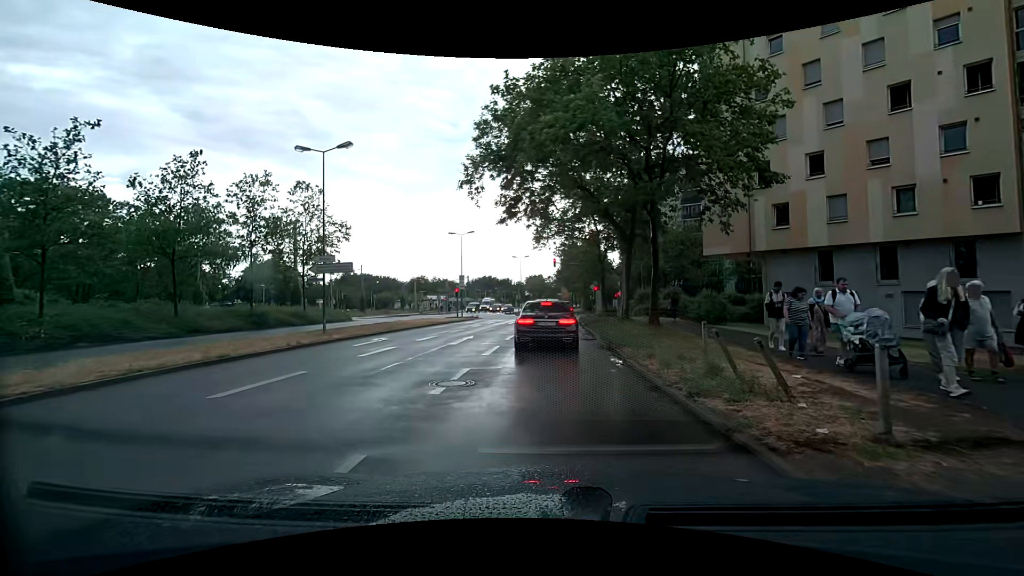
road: secondary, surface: asphalt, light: Day
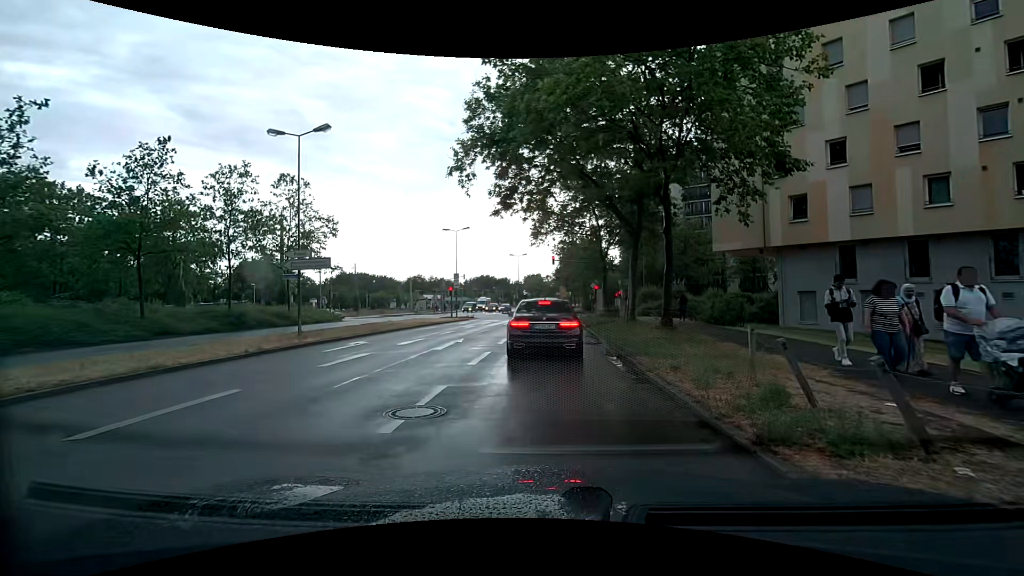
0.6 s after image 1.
(0.0, +2.2) m; +1°
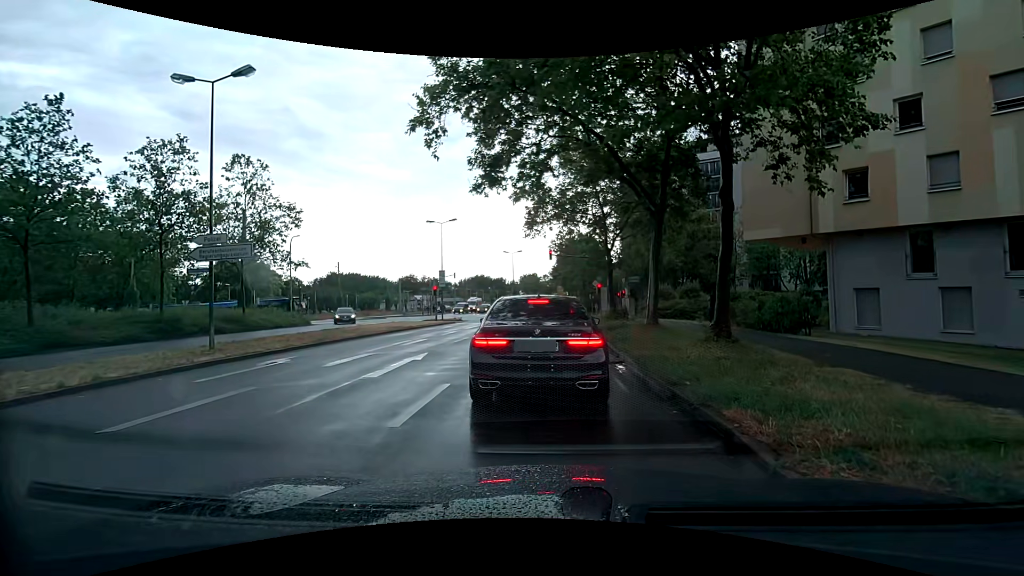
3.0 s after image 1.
(0.0, +5.3) m; 0°
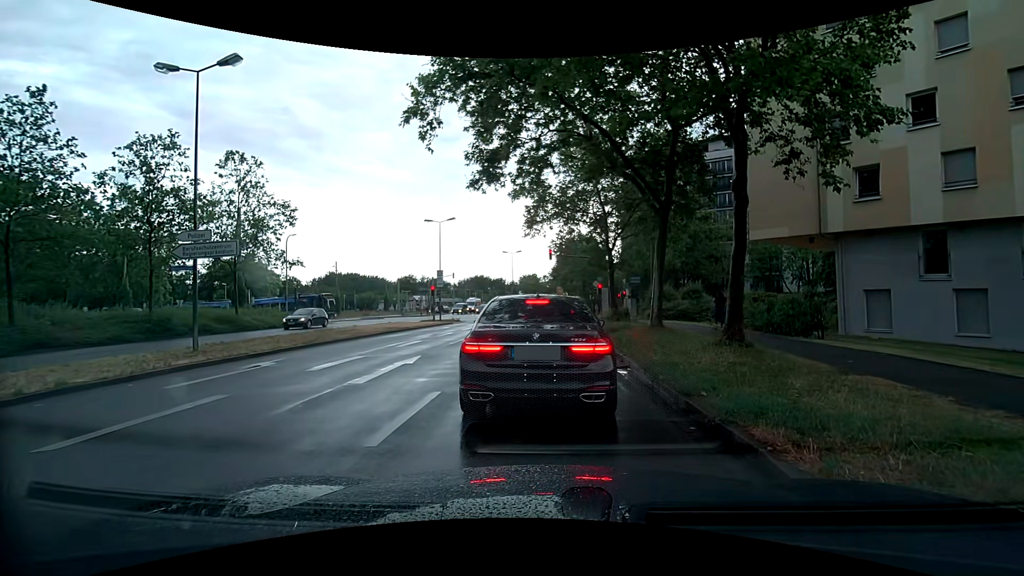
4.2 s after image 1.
(0.0, +0.7) m; 0°
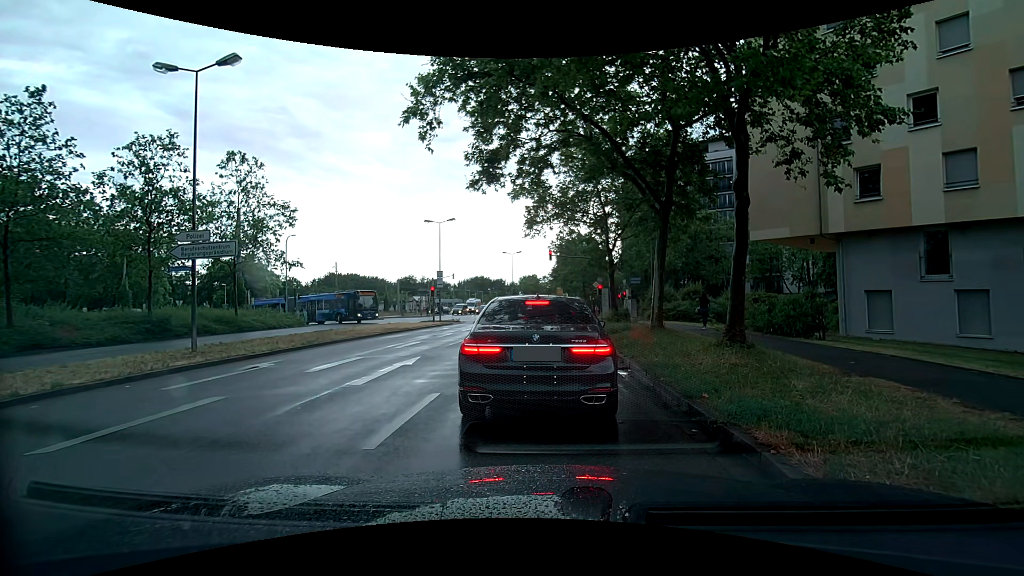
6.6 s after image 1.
(0.0, +0.1) m; 0°
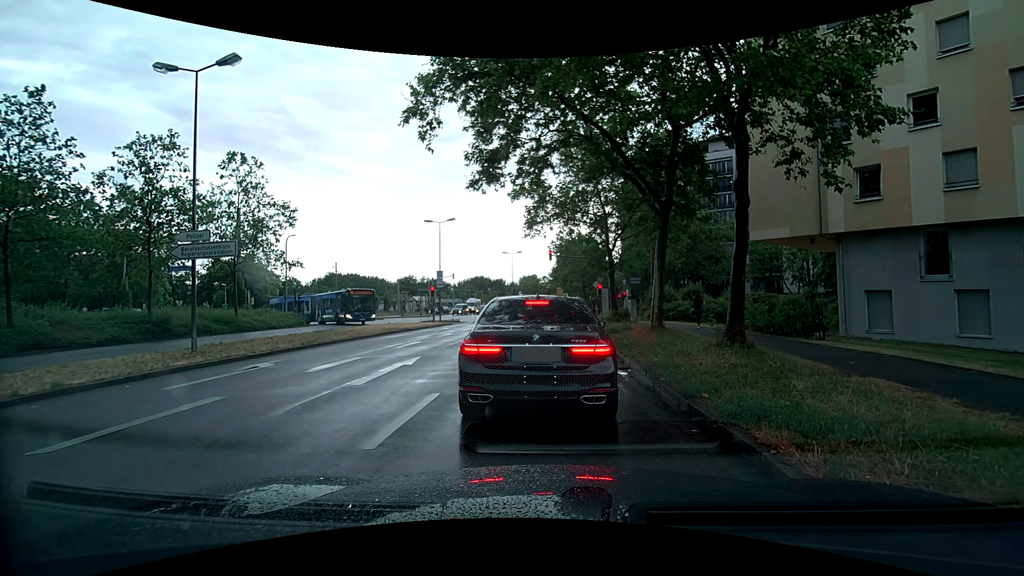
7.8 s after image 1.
(0.0, 0.0) m; 0°
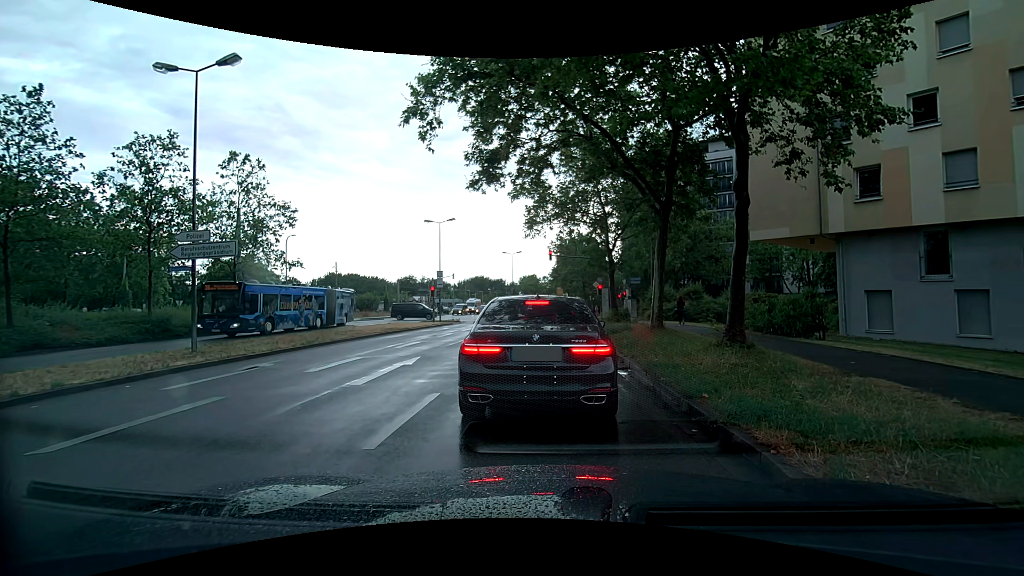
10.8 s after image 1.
(0.0, 0.0) m; 0°
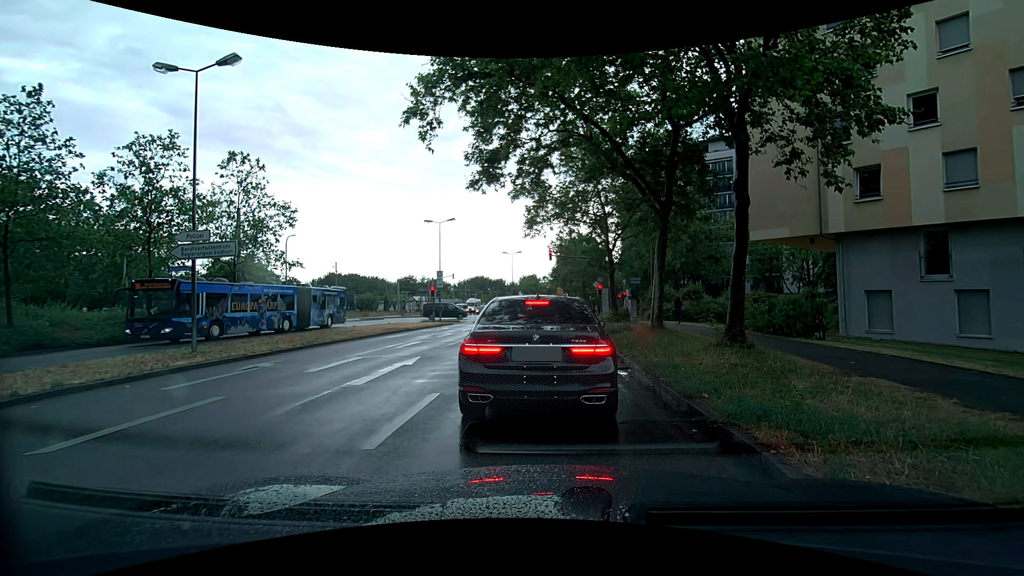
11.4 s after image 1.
(0.0, 0.0) m; 0°
(0, +10) (0, +20) (0, +30) (0, +40) (0, +50) (+1, +60) (+1, +70) (+2, +80) (+2, +90) (+3, +100) m
